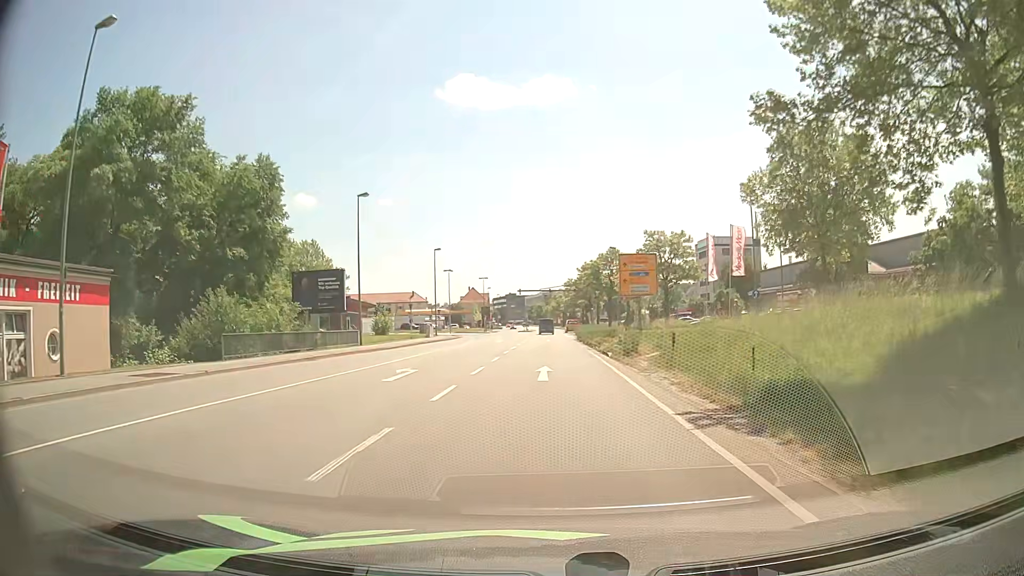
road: primary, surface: asphalt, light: Day
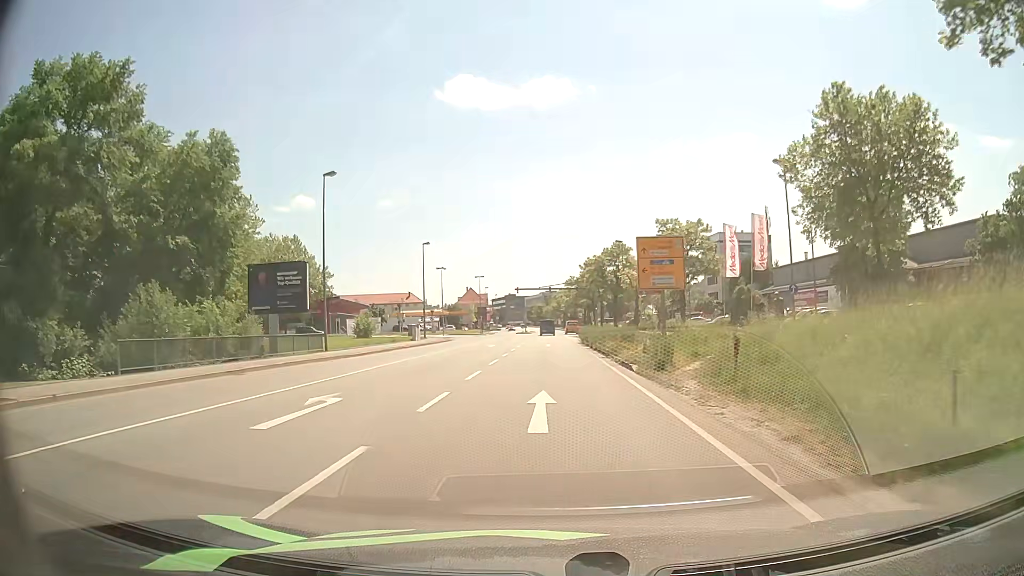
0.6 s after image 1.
(+0.1, +7.3) m; +1°
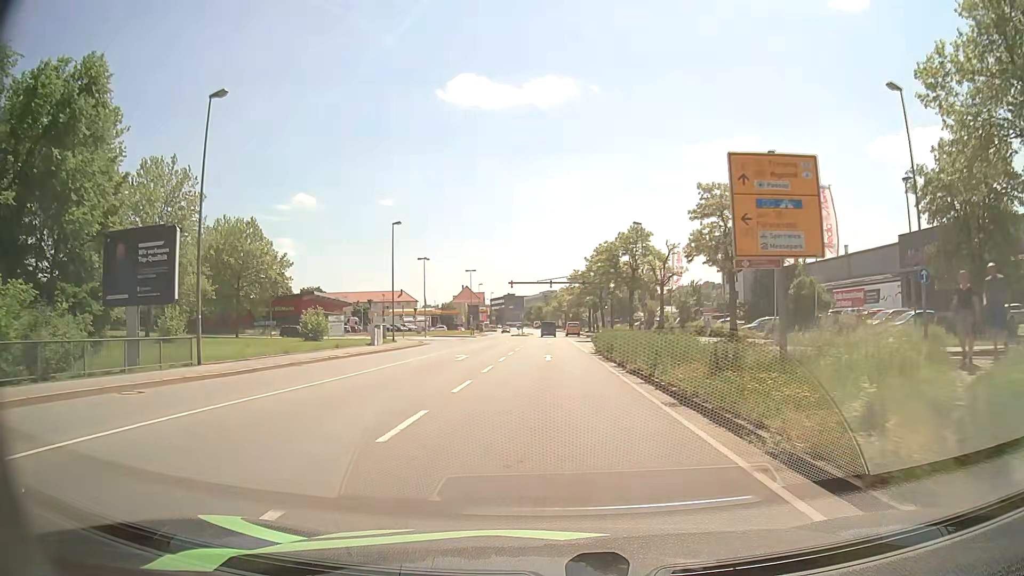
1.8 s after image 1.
(0.0, +14.7) m; 0°
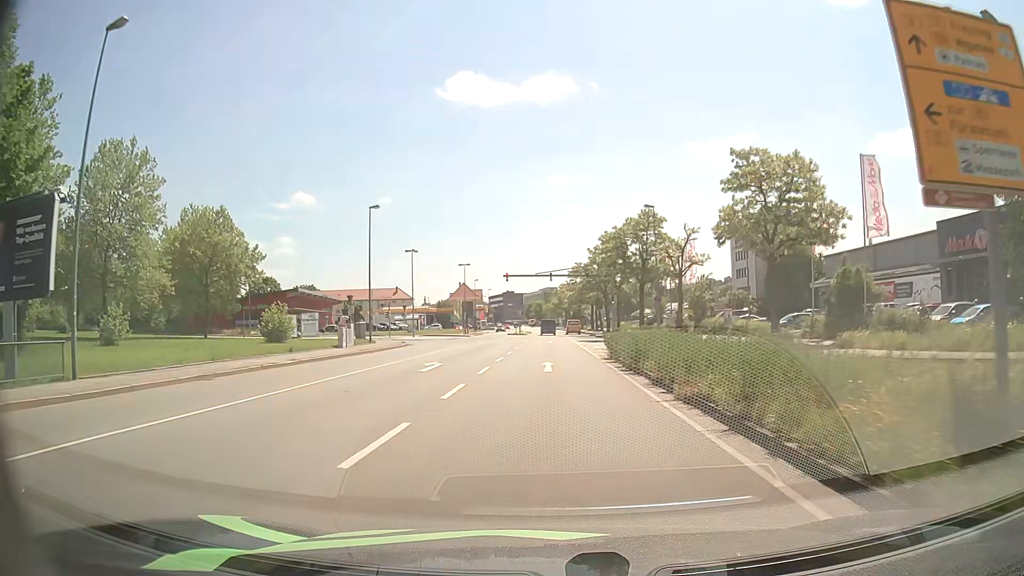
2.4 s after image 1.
(0.0, +7.5) m; 0°
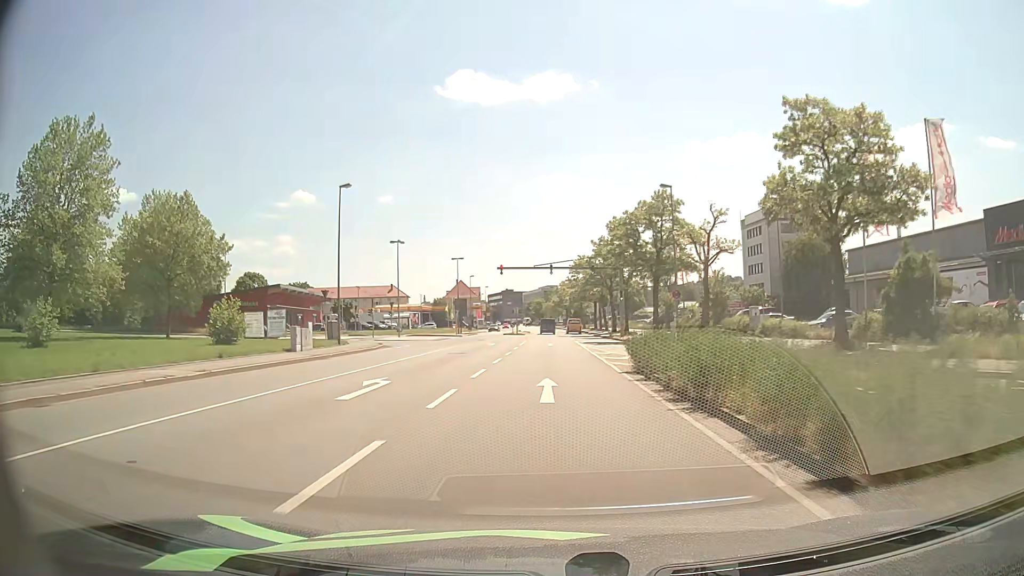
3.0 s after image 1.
(0.0, +7.6) m; 0°
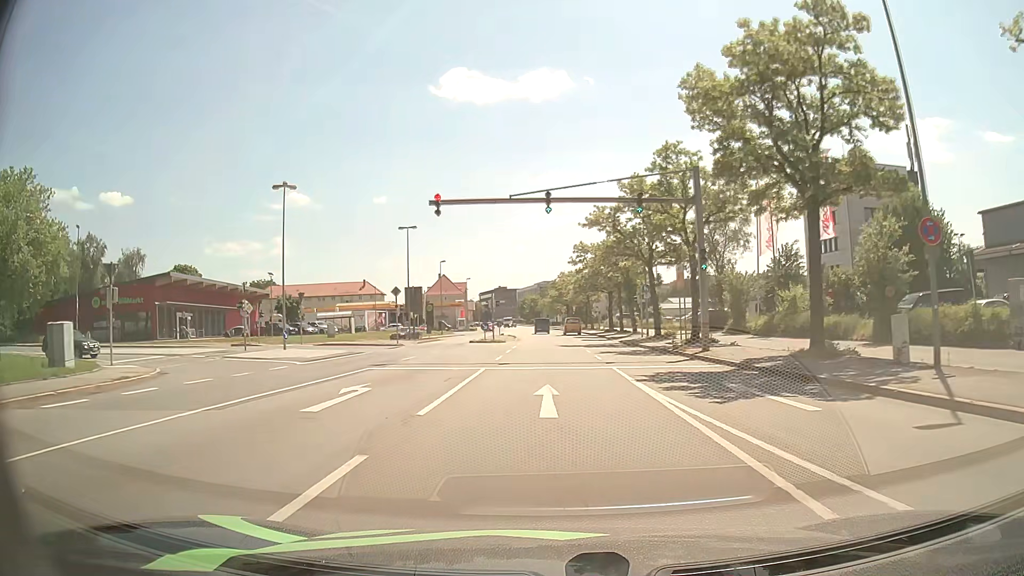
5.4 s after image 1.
(+0.1, +31.0) m; 0°
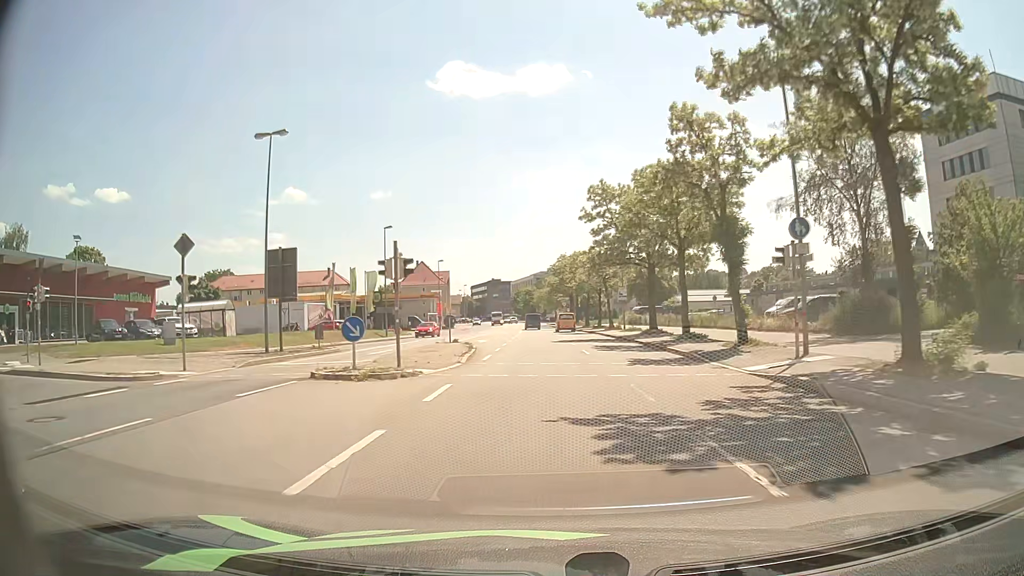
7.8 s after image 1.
(+0.2, +31.4) m; +1°
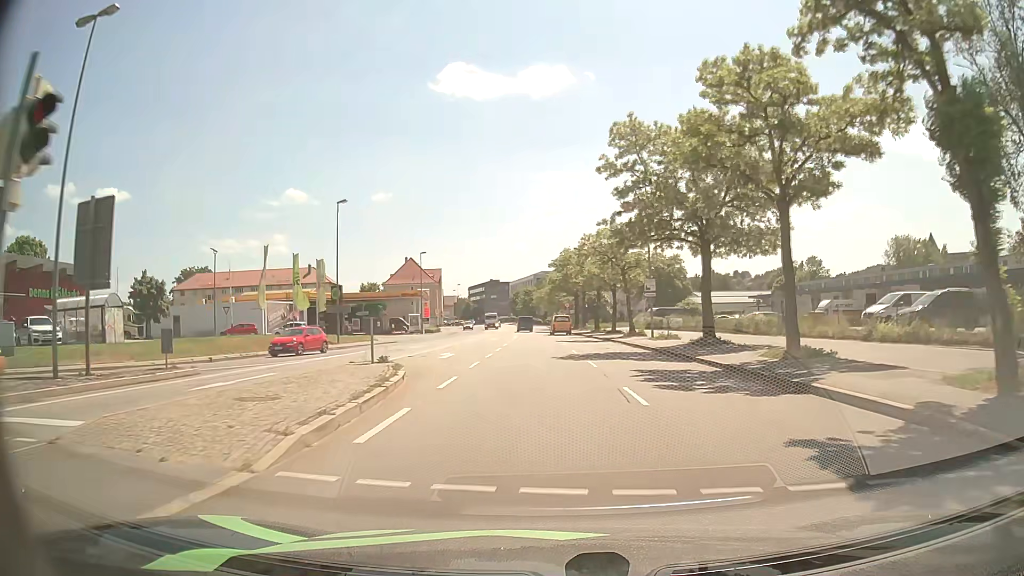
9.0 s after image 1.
(-0.2, +15.0) m; -1°
(0, +10) (0, +20) (0, +30) (0, +40) (0, +50) (-1, +60) (-1, +70) (-2, +80) (-3, +90) (-4, +100) m
